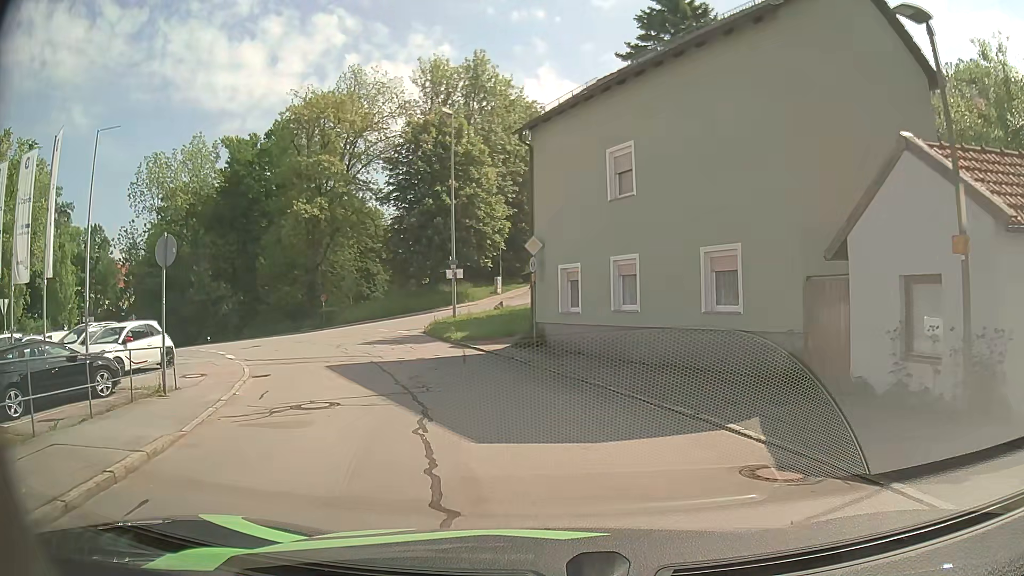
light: Day
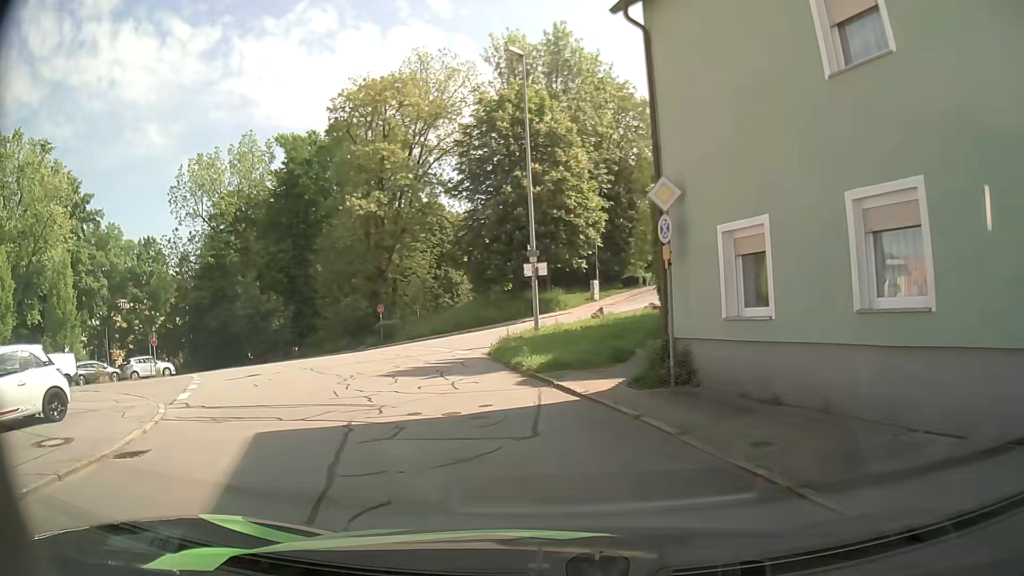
(-0.6, +9.0) m; -8°
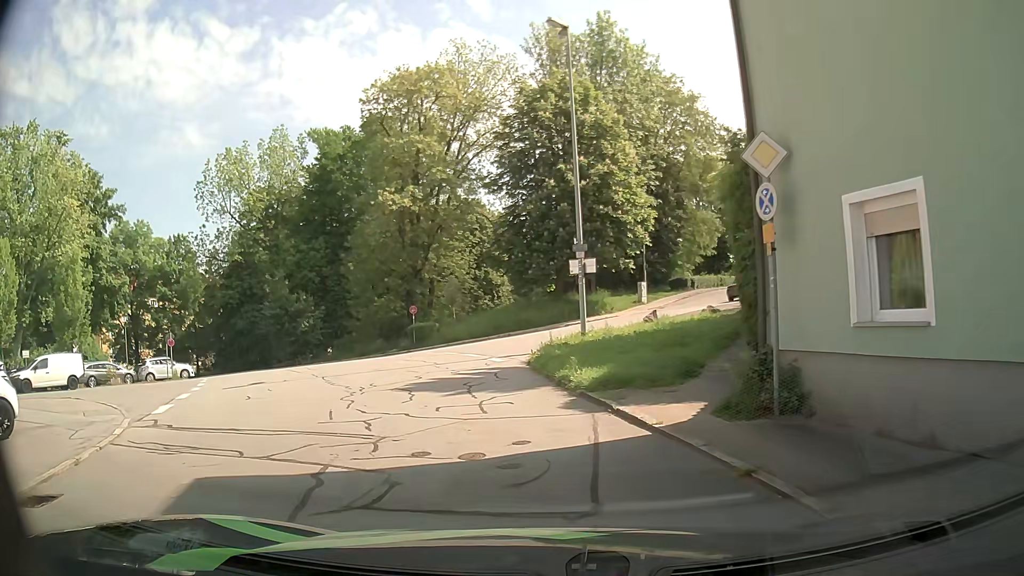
(-0.1, +2.8) m; -4°
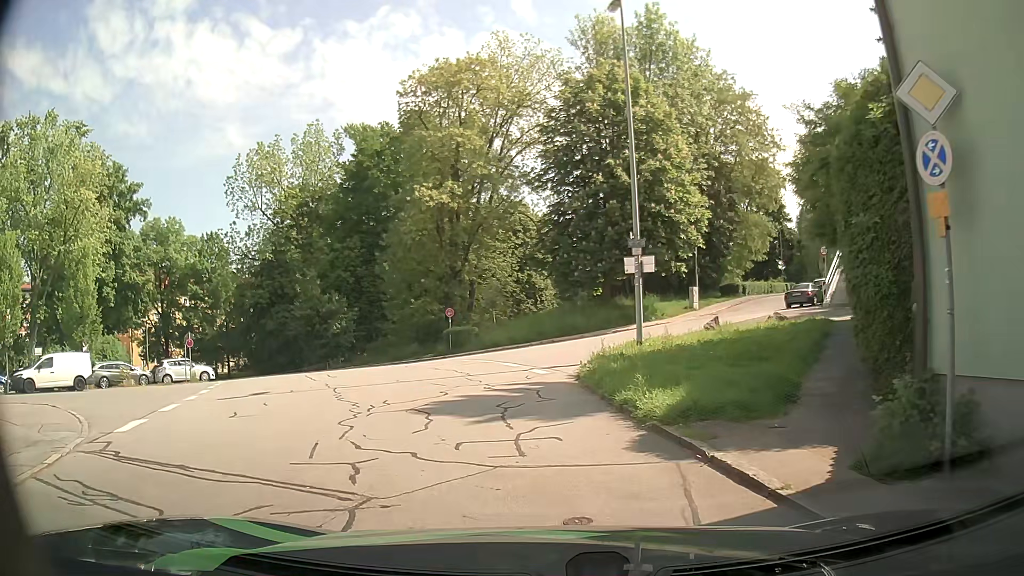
(-0.1, +2.6) m; -3°
